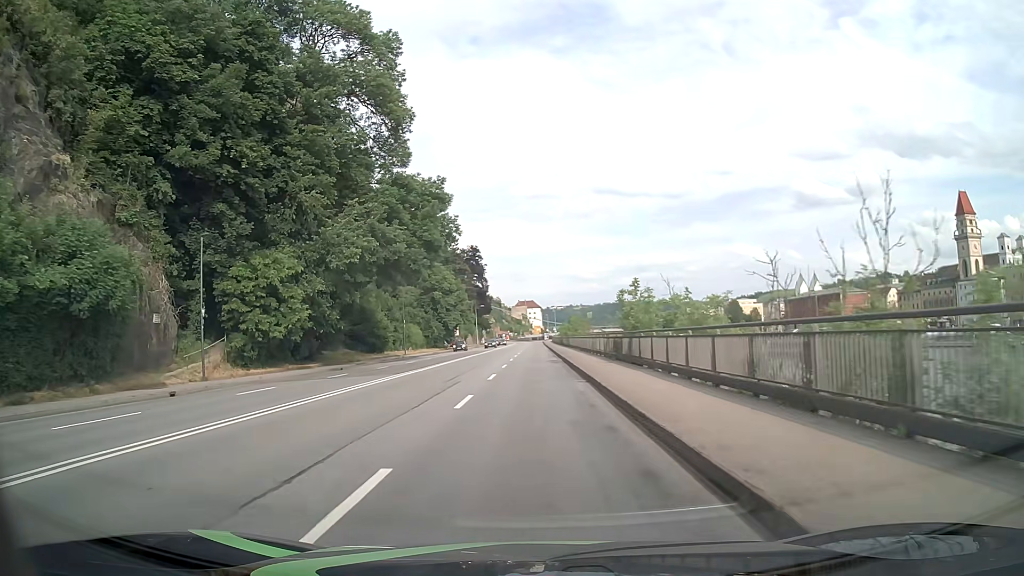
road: primary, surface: asphalt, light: Day
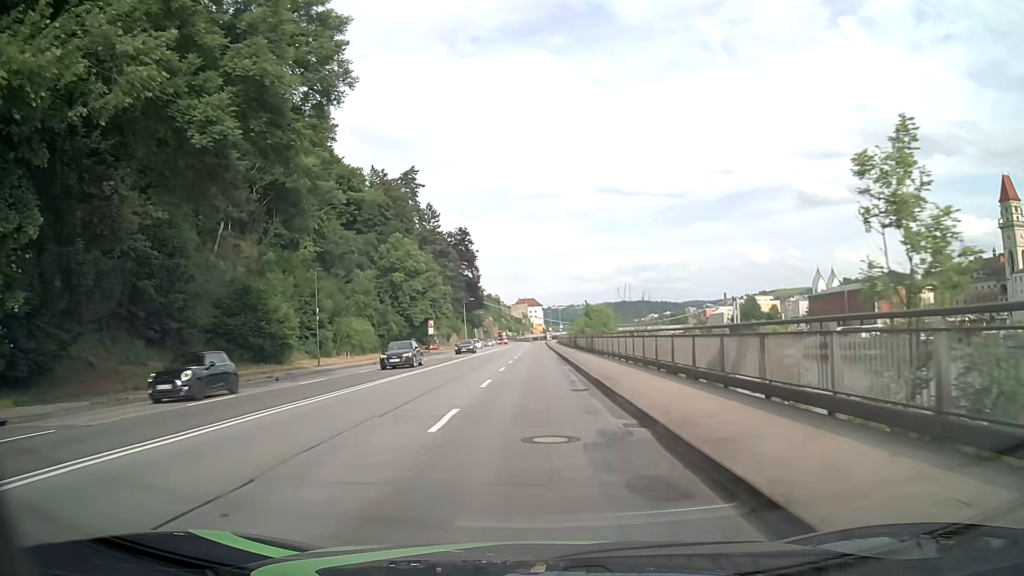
(0.0, +30.5) m; 0°
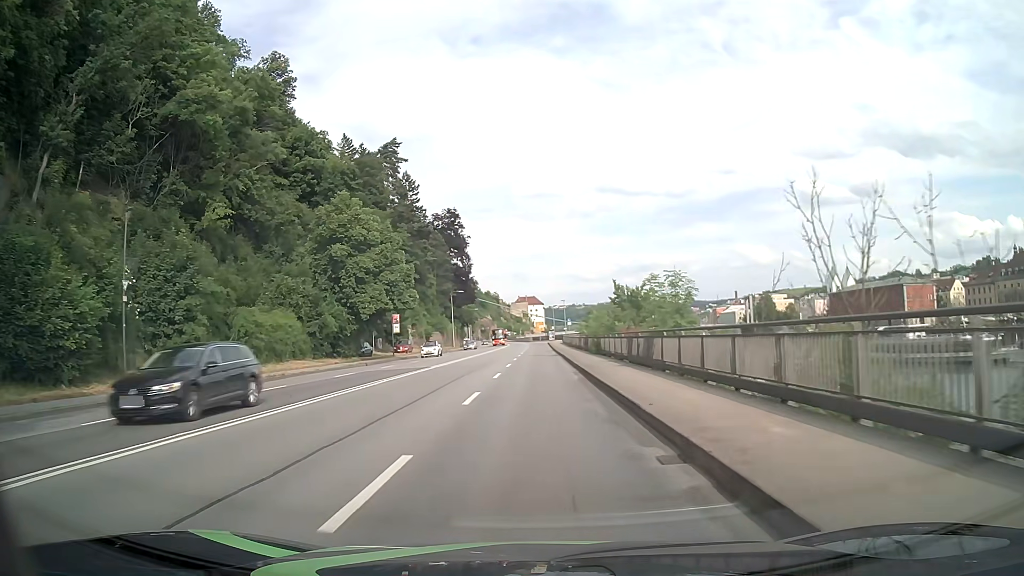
(+0.1, +22.8) m; 0°
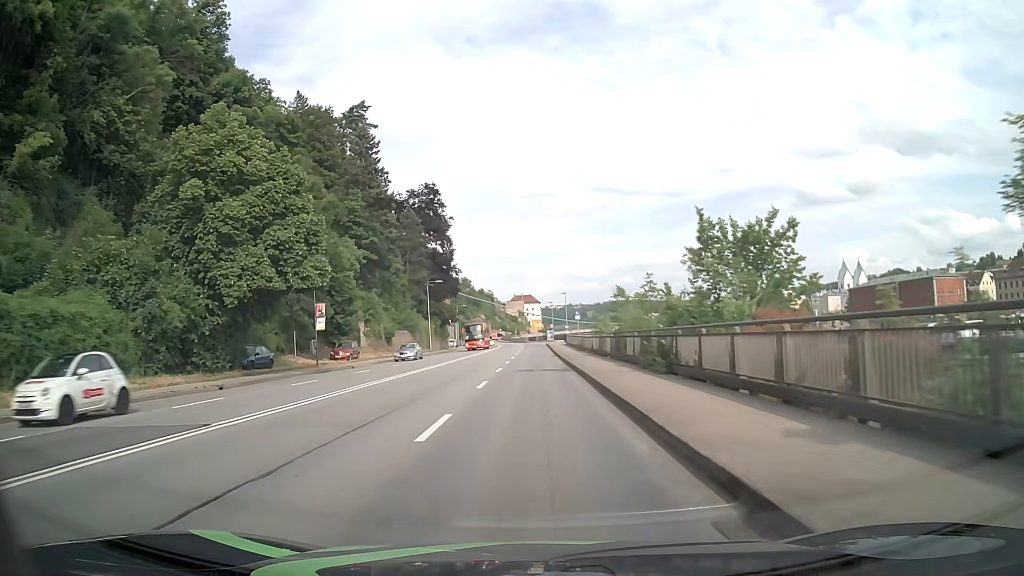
(+0.2, +22.9) m; +1°
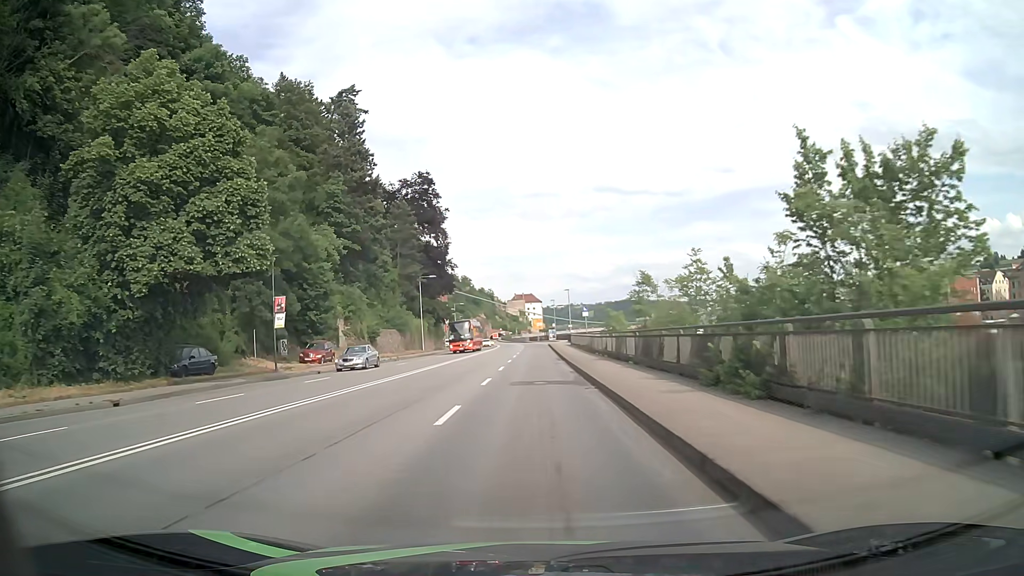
(0.0, +7.6) m; 0°
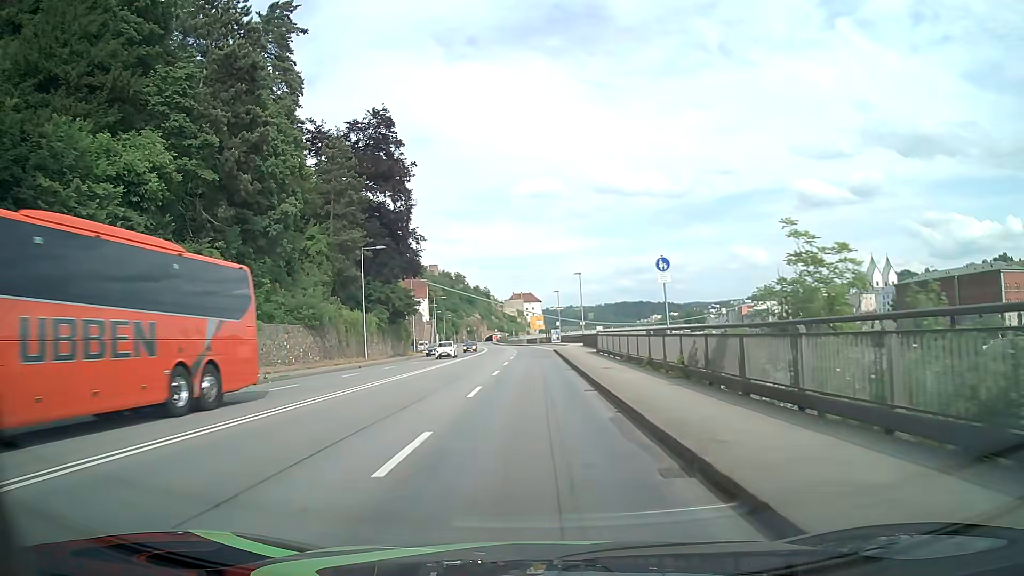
(-0.1, +30.6) m; 0°
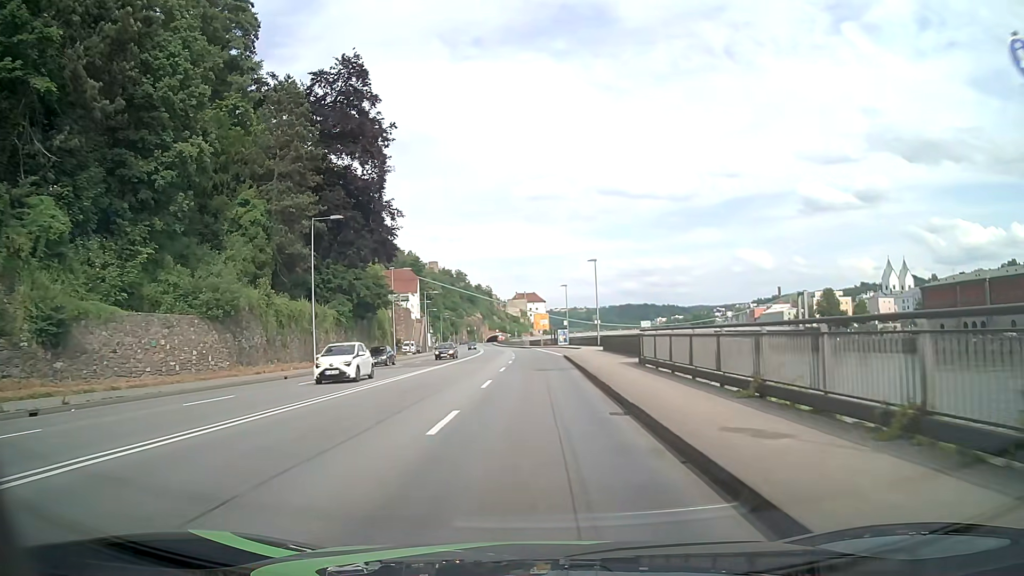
(-0.1, +15.3) m; -1°
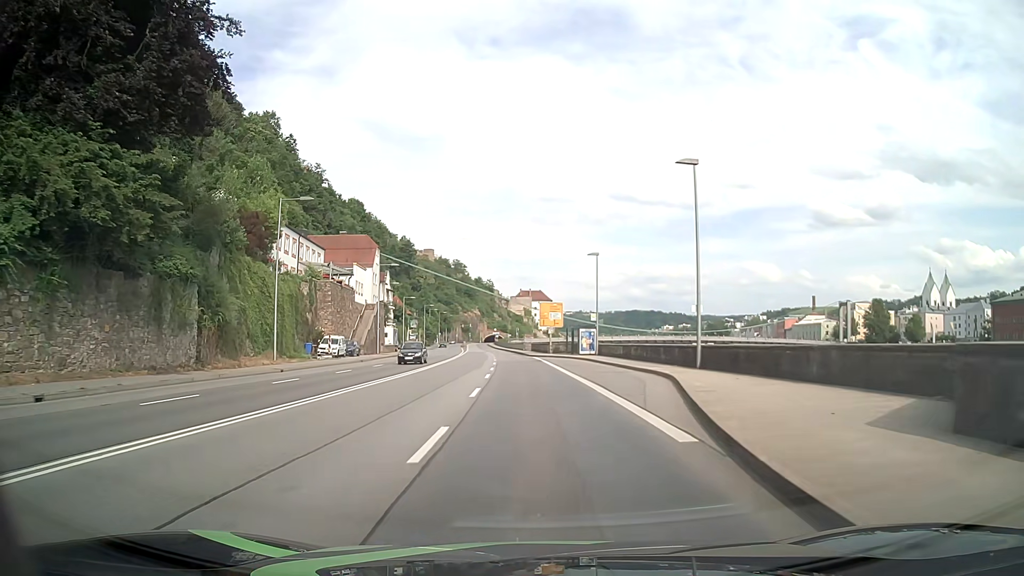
(-0.3, +38.0) m; -1°
(0, +10) (0, +20) (0, +30) (-1, +40) (-1, +50) (-2, +60) (-2, +70) (-3, +80) (-4, +90) (-5, +100) m
